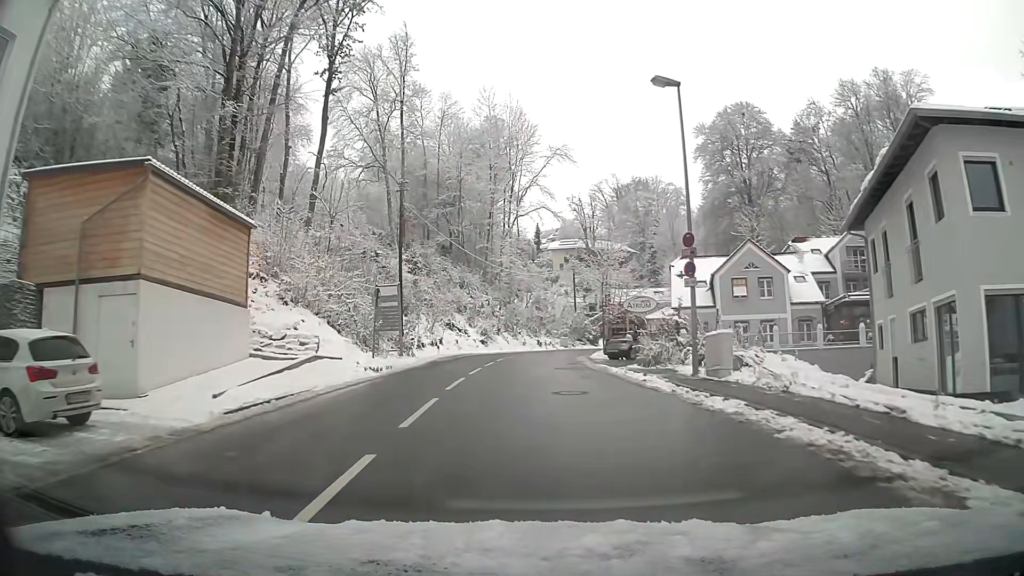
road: tertiary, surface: asphalt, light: Day
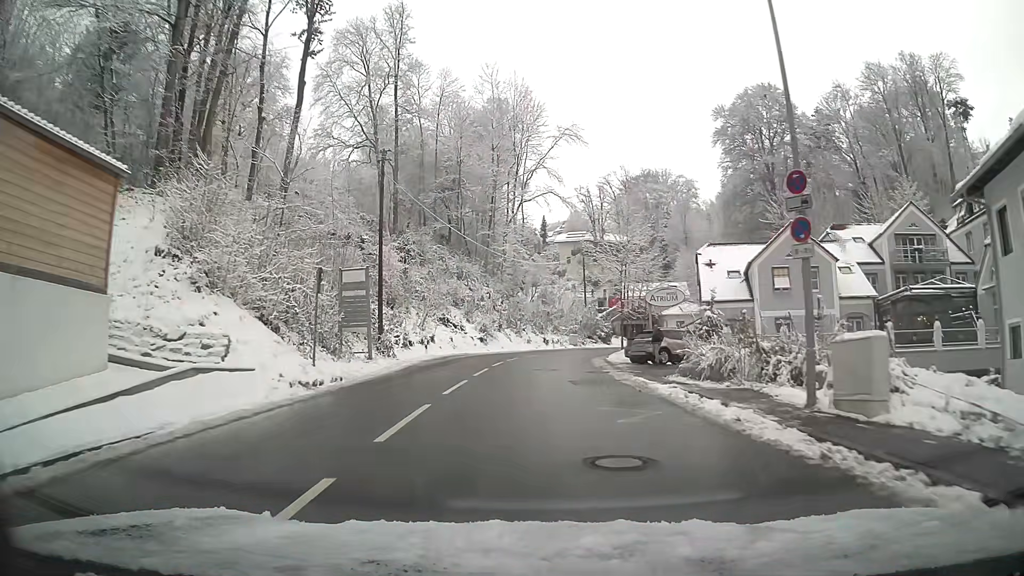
(0.0, +7.2) m; 0°
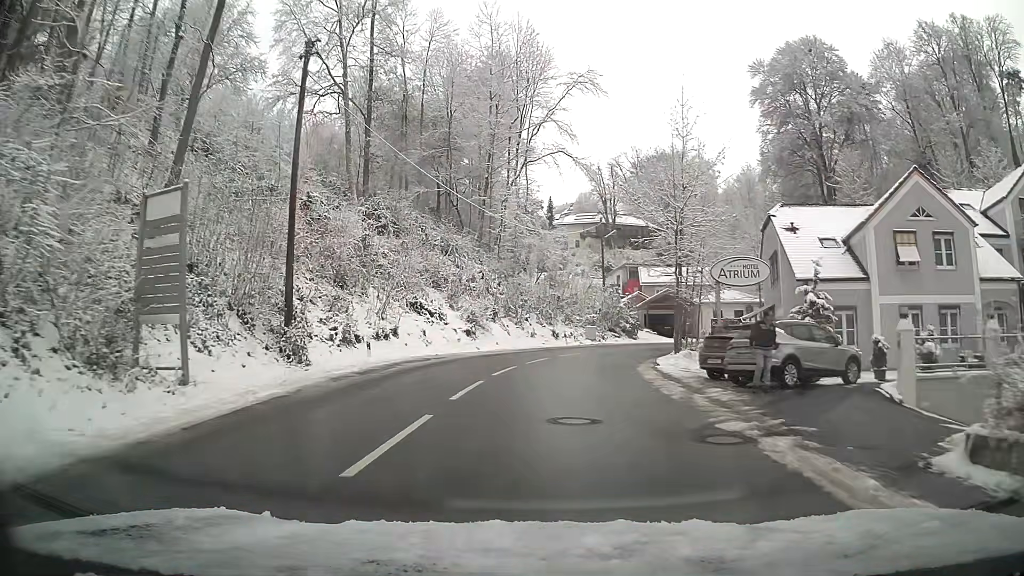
(0.0, +14.2) m; 0°
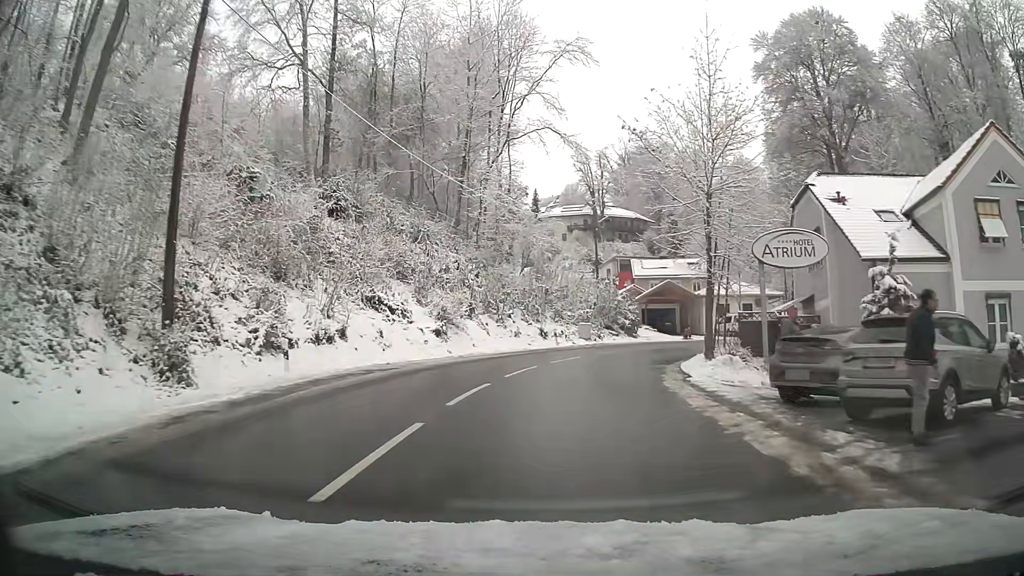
(+0.1, +6.8) m; +2°
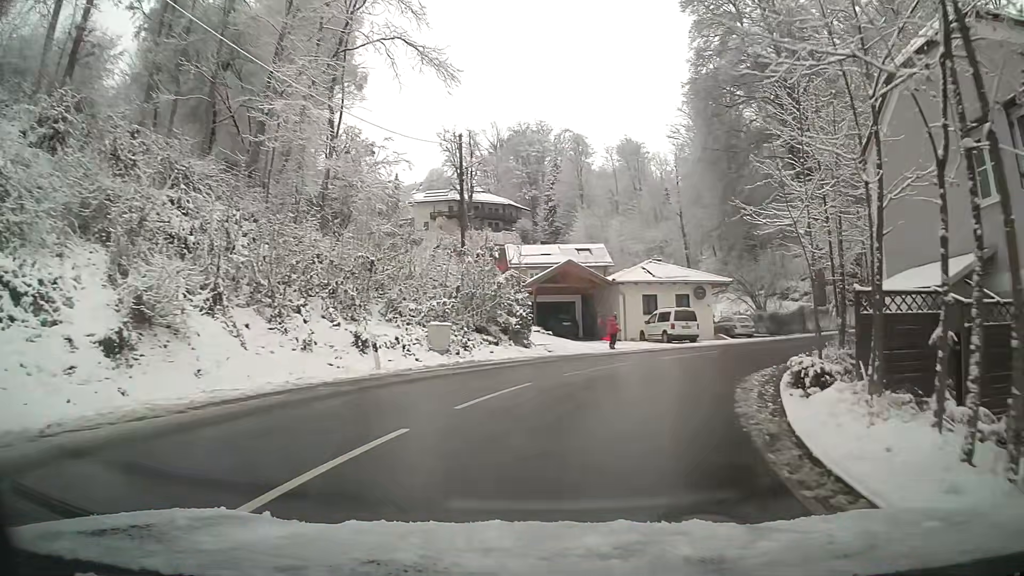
(+1.6, +18.1) m; +12°
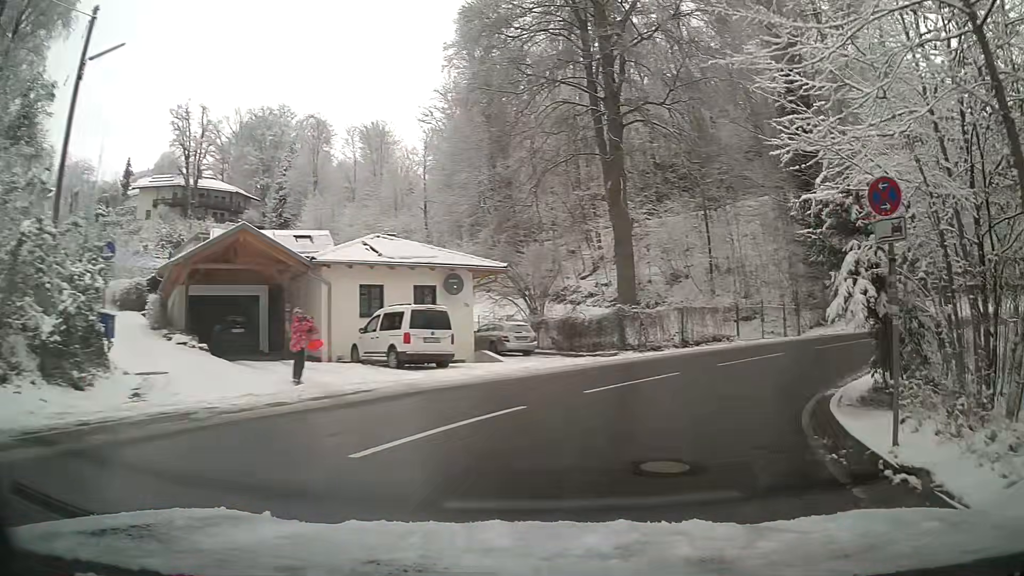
(+2.9, +15.1) m; +24°
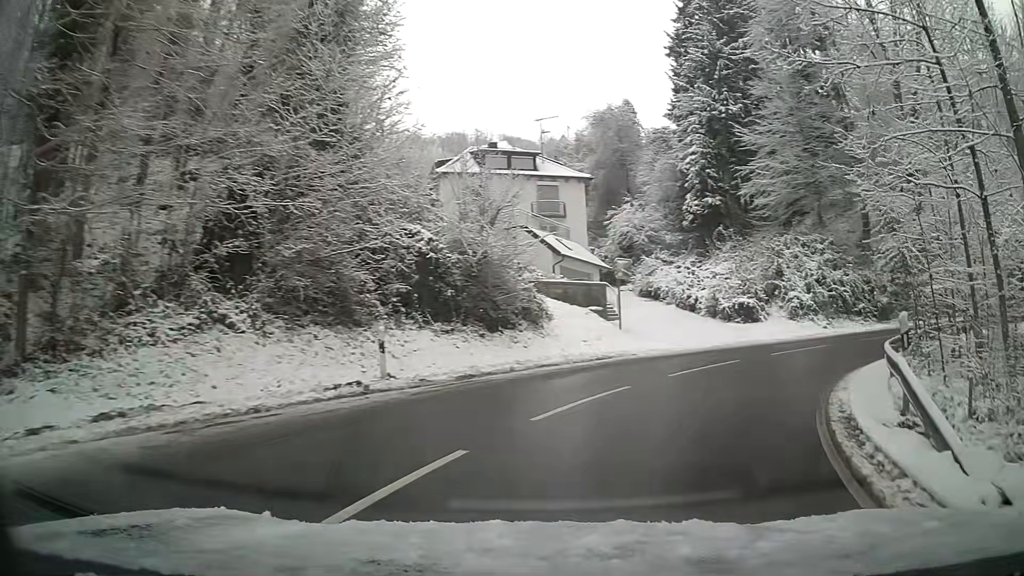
(+12.1, +21.8) m; +59°
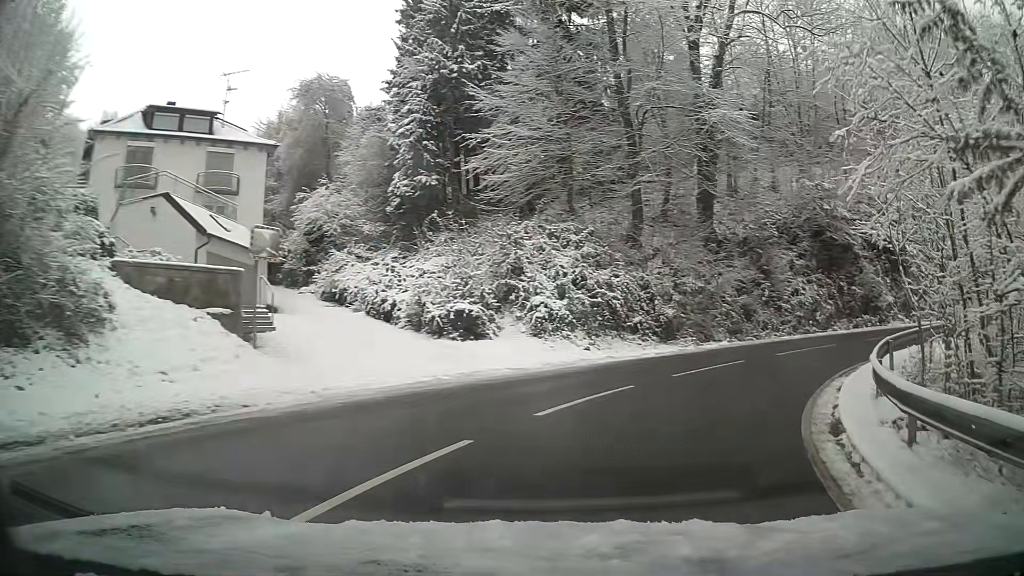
(+2.3, +10.7) m; +24°
